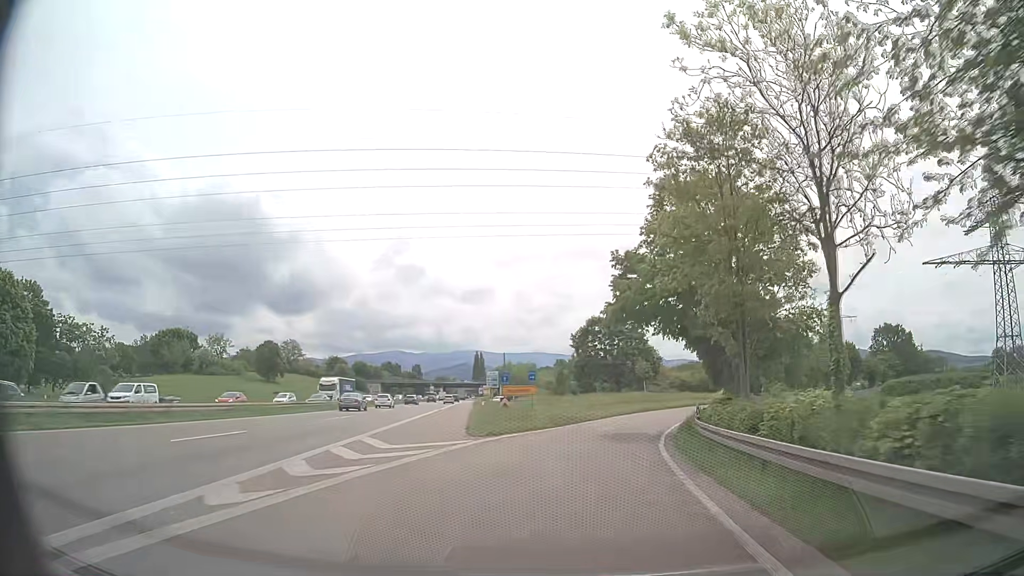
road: trunk_link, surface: asphalt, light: Day
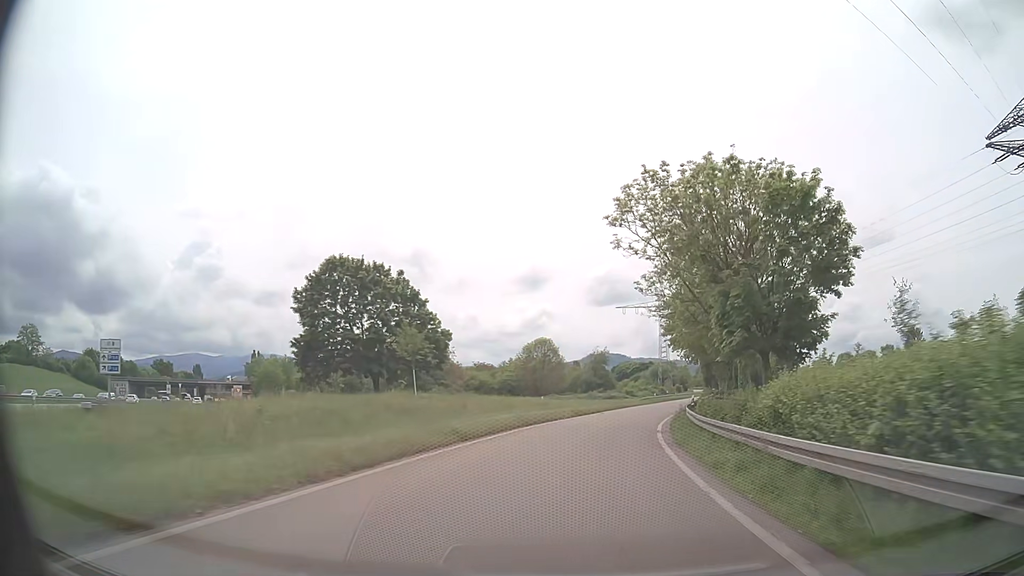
(+7.3, +45.3) m; +18°
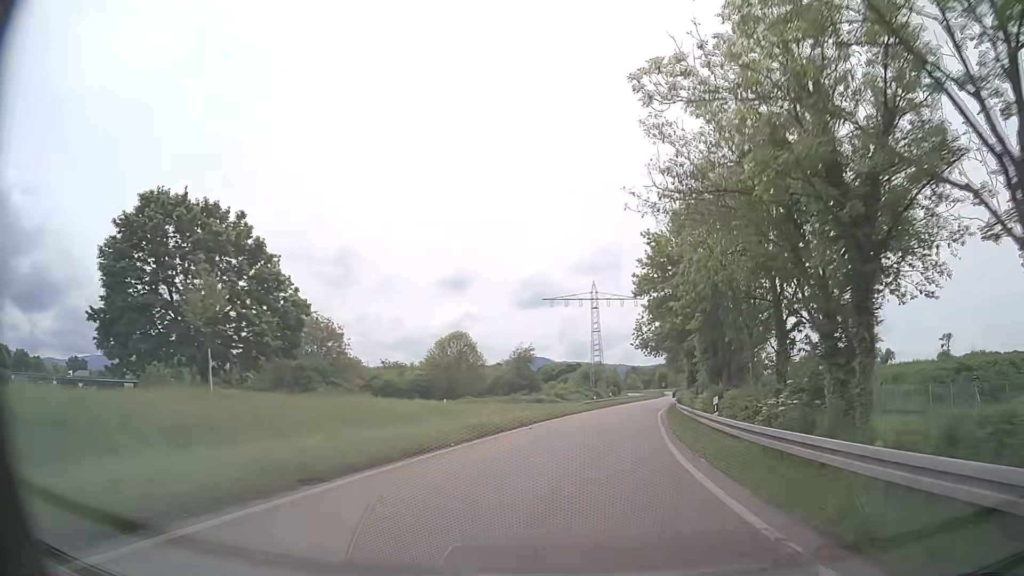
(+1.0, +19.4) m; +6°
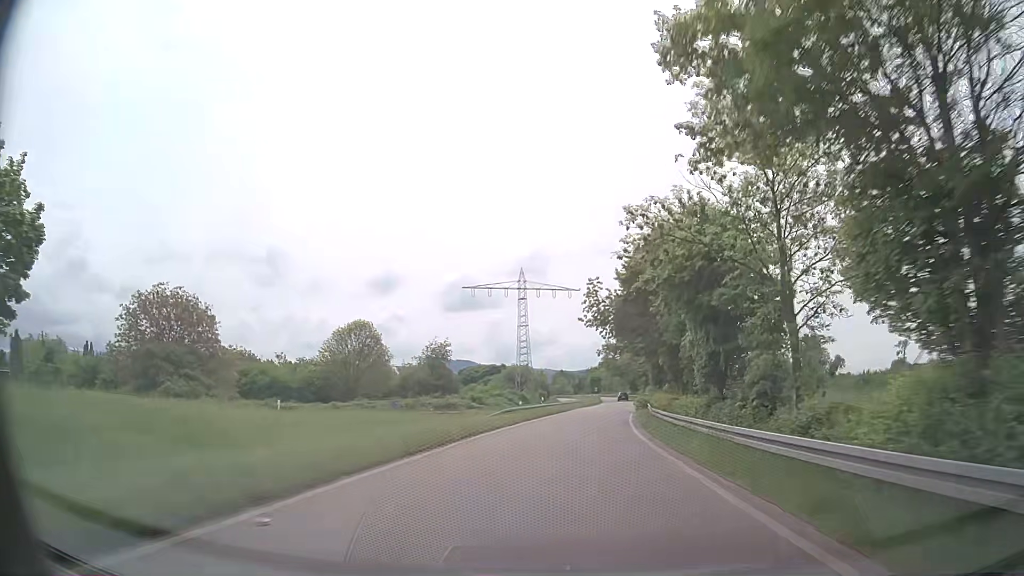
(+1.1, +20.0) m; +6°
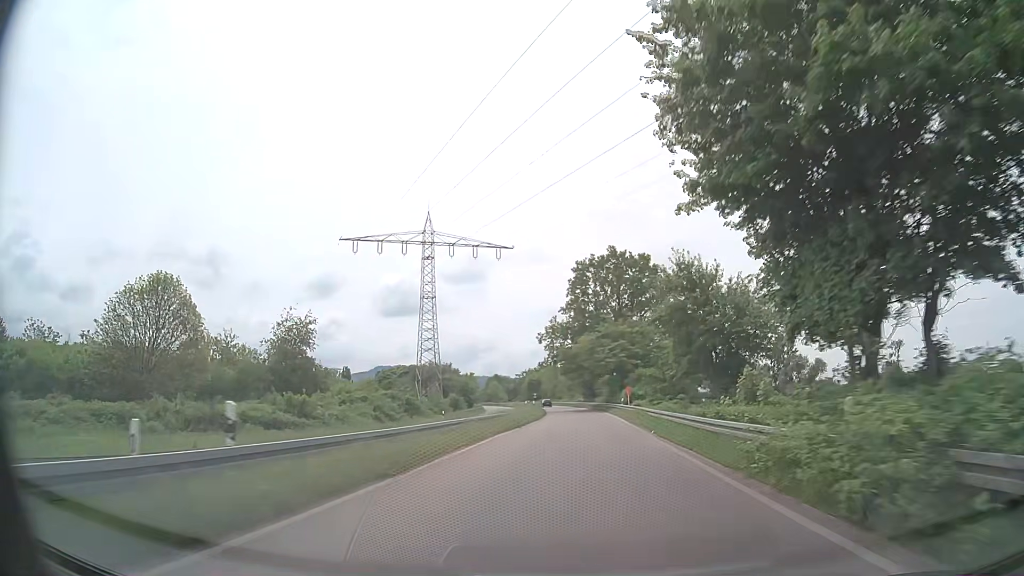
(+2.4, +42.7) m; +6°
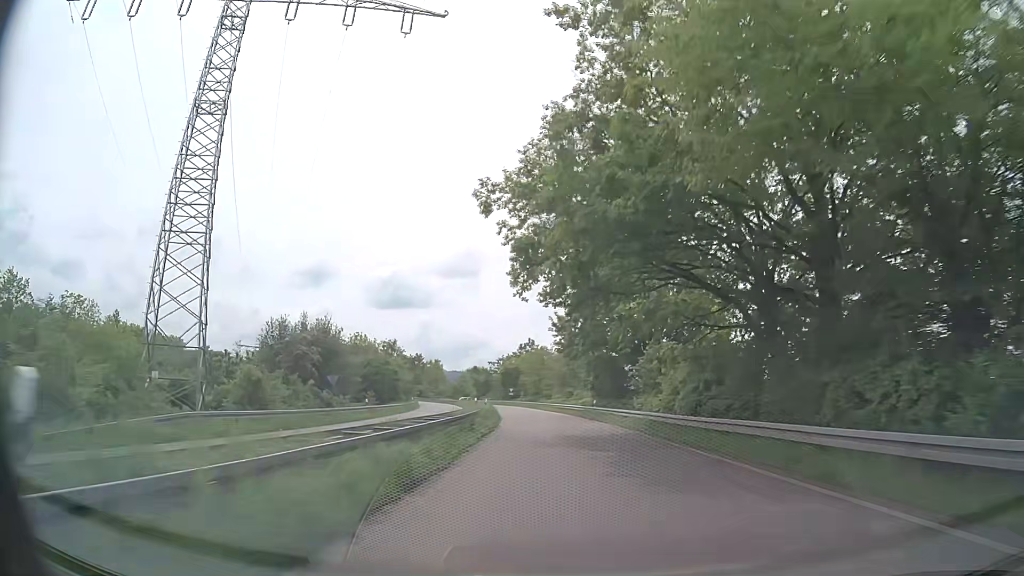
(+0.8, +57.4) m; +1°
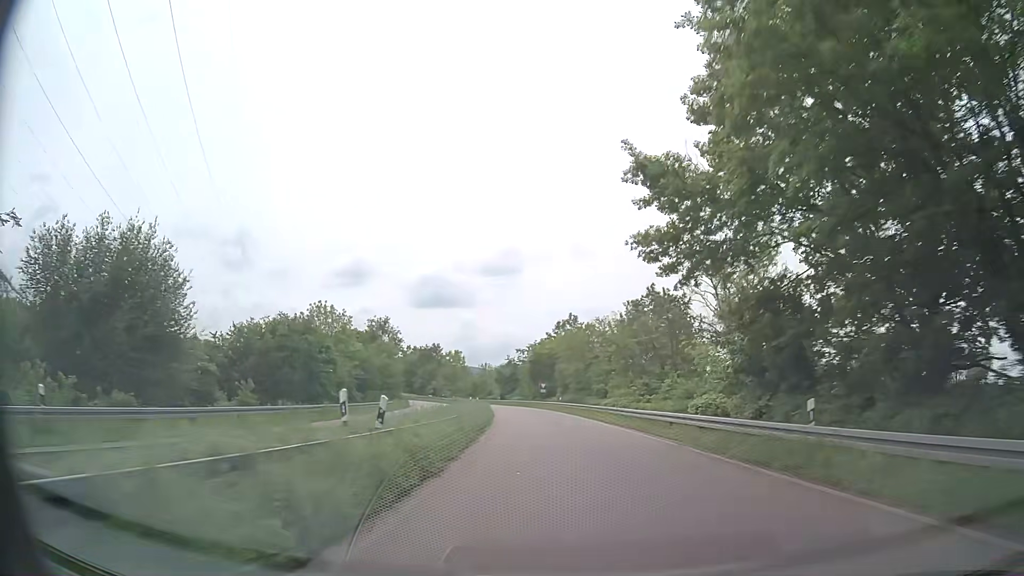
(-1.1, +35.9) m; -3°
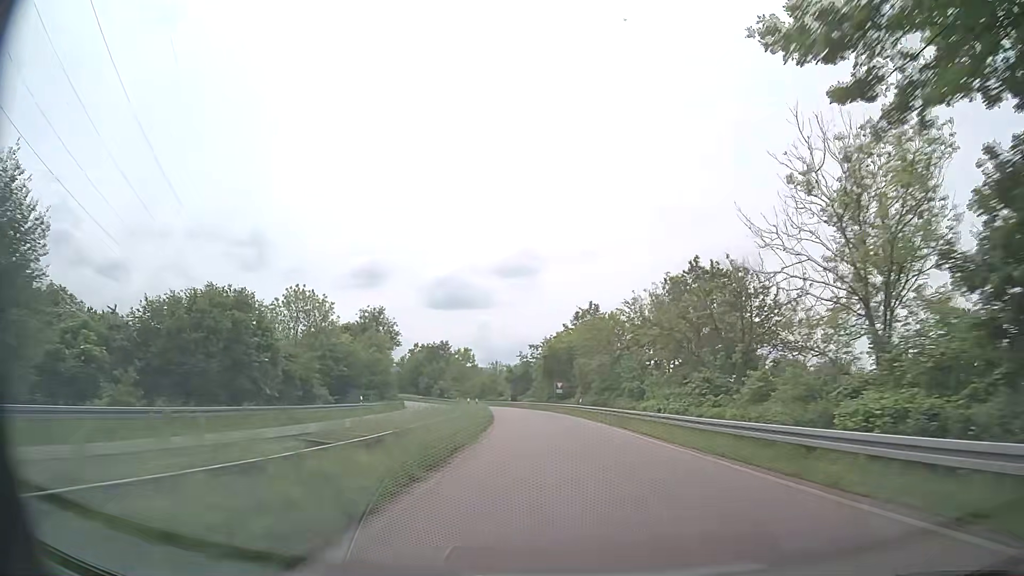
(-0.1, +12.1) m; -2°
(0, +10) (0, +20) (-1, +30) (-1, +40) (-2, +50) (-4, +60) (-5, +70) (-7, +80) (-9, +89) (-12, +99) m
